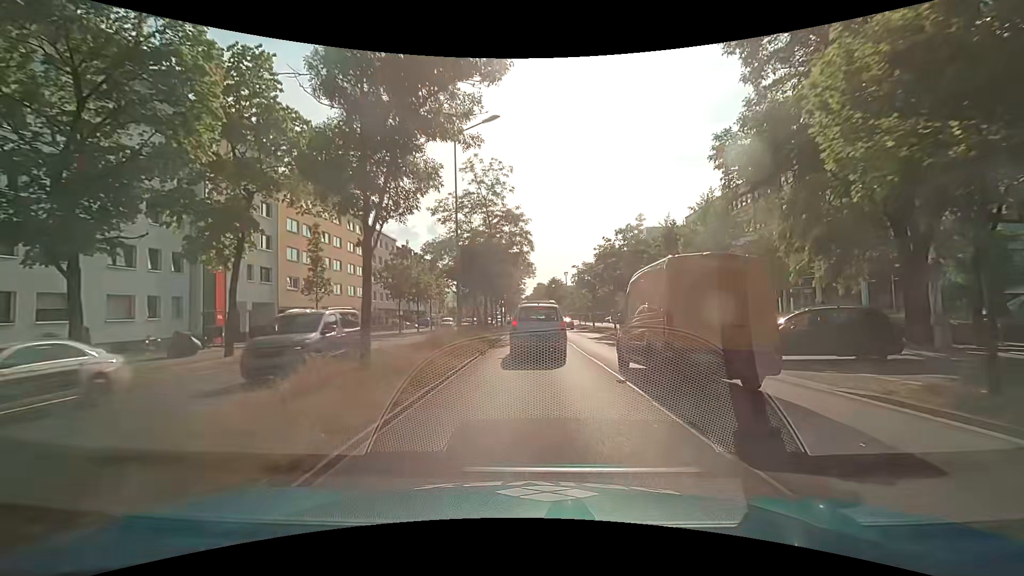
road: primary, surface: asphalt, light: Day
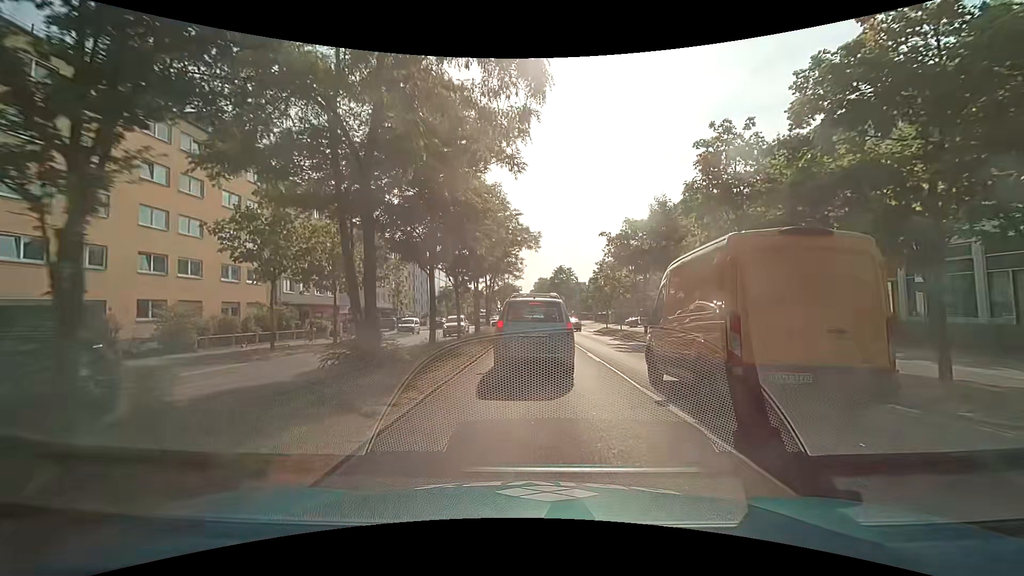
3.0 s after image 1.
(-0.1, +25.1) m; -1°
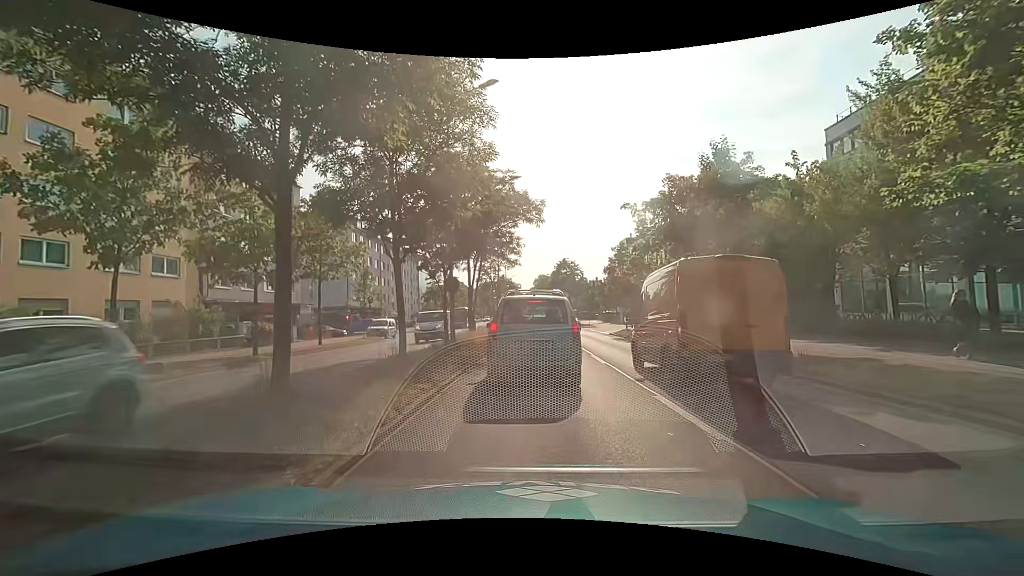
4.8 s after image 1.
(+0.1, +9.7) m; 0°
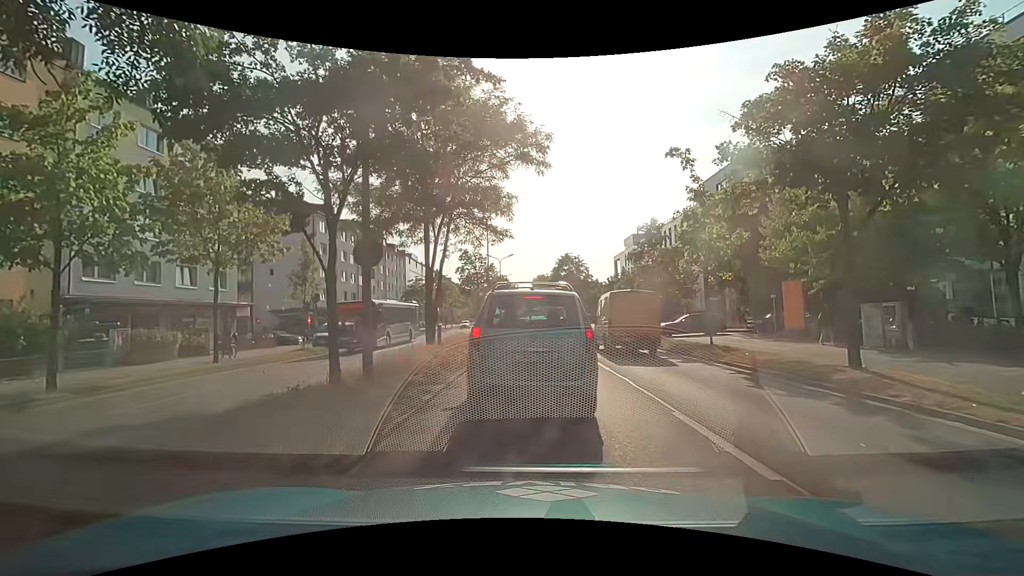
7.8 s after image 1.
(+0.1, +10.0) m; -1°
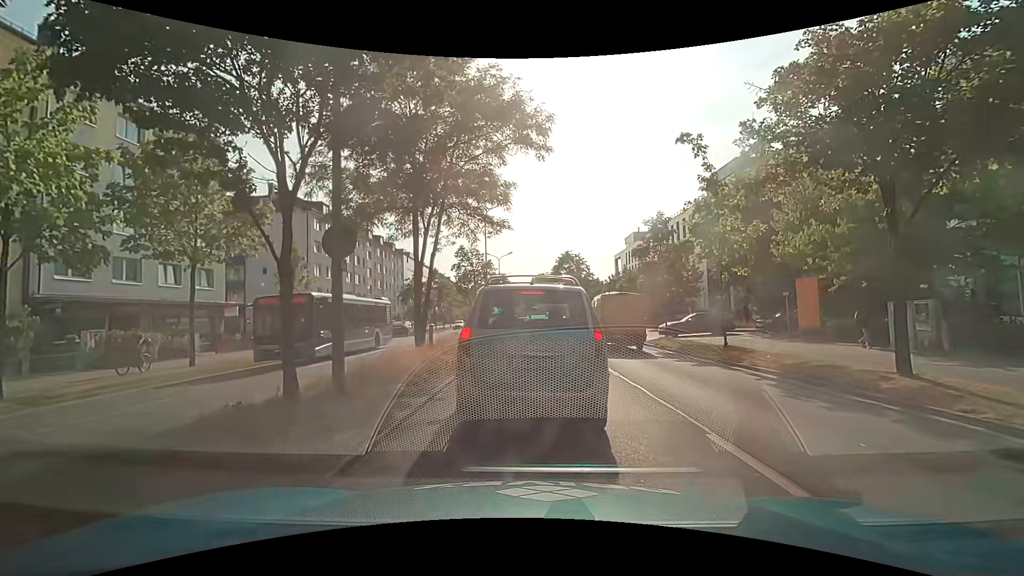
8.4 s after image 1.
(0.0, +1.4) m; +1°
